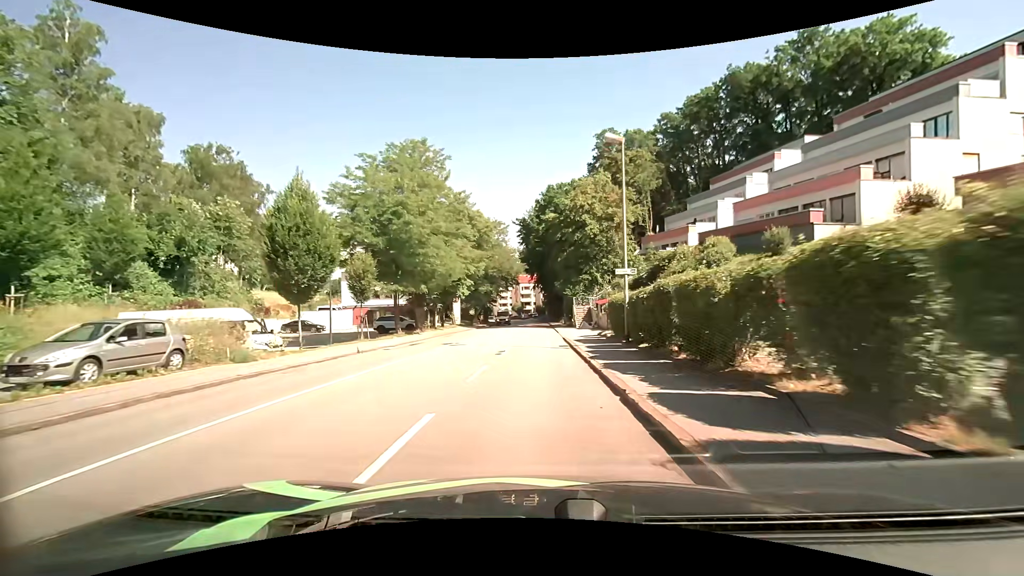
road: tertiary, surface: asphalt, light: Day
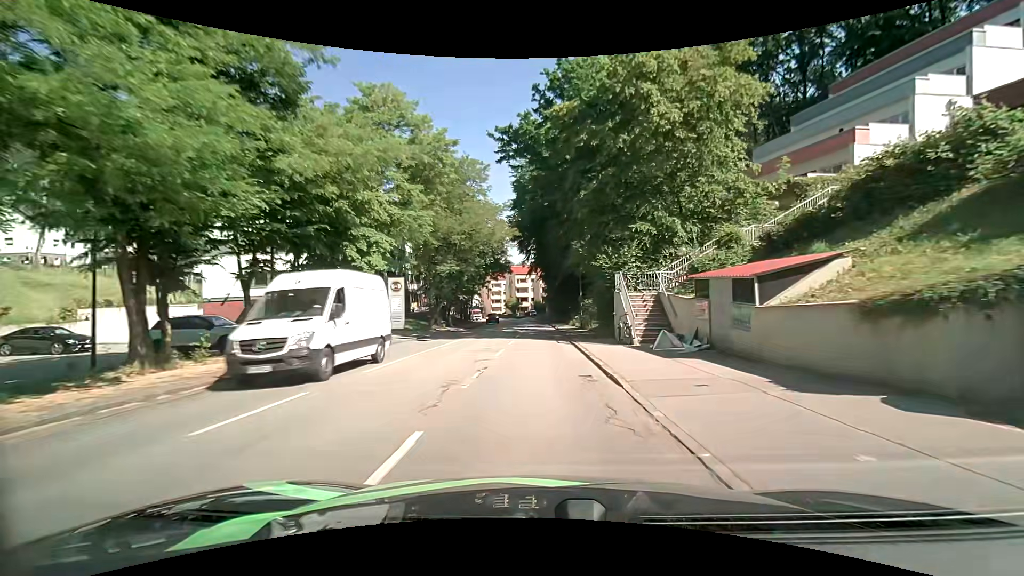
(-0.1, +28.8) m; -1°
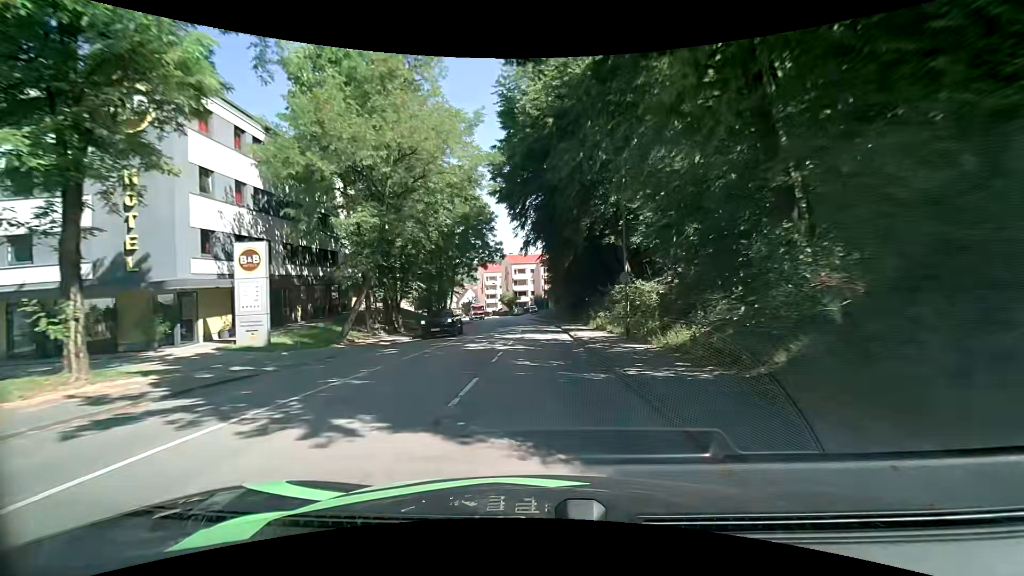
(+0.3, +21.0) m; +1°
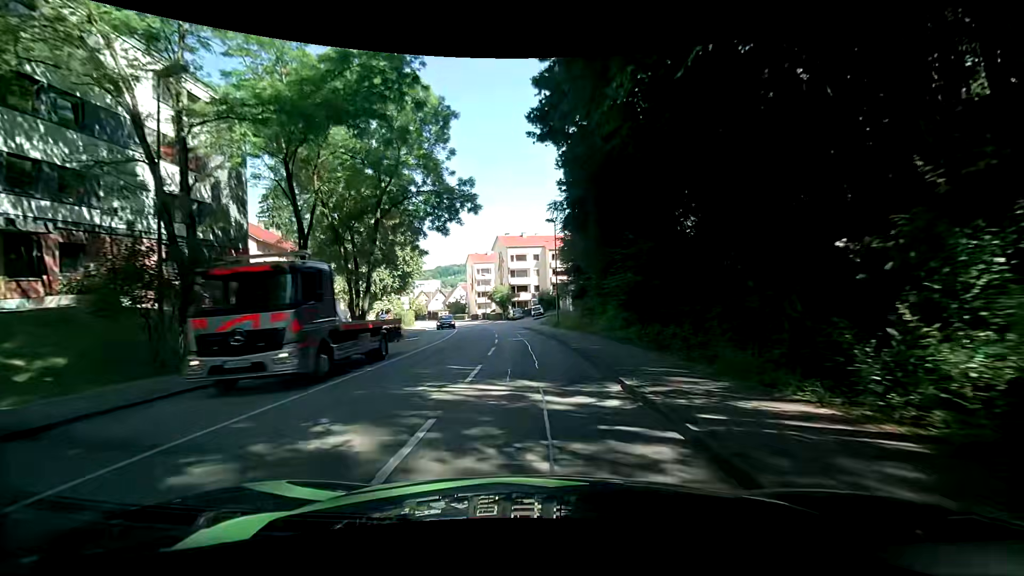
(-0.1, +34.0) m; -1°
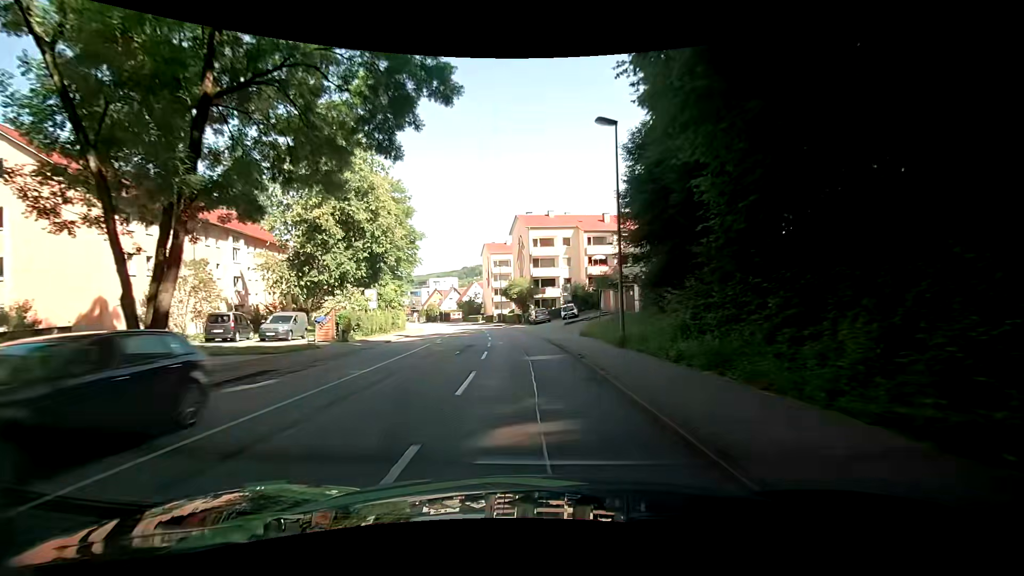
(-0.4, +19.9) m; -2°
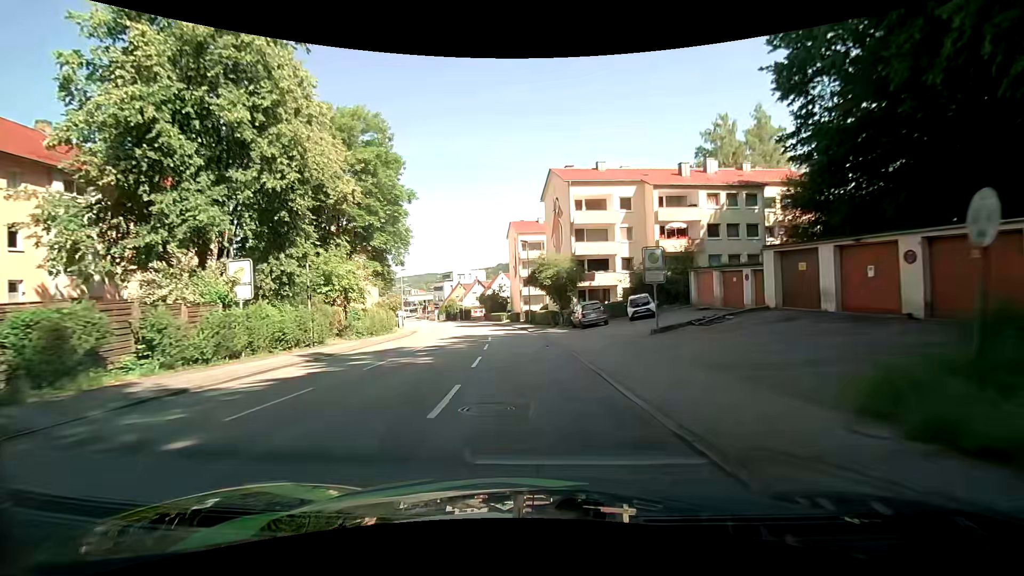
(-1.0, +20.9) m; -5°
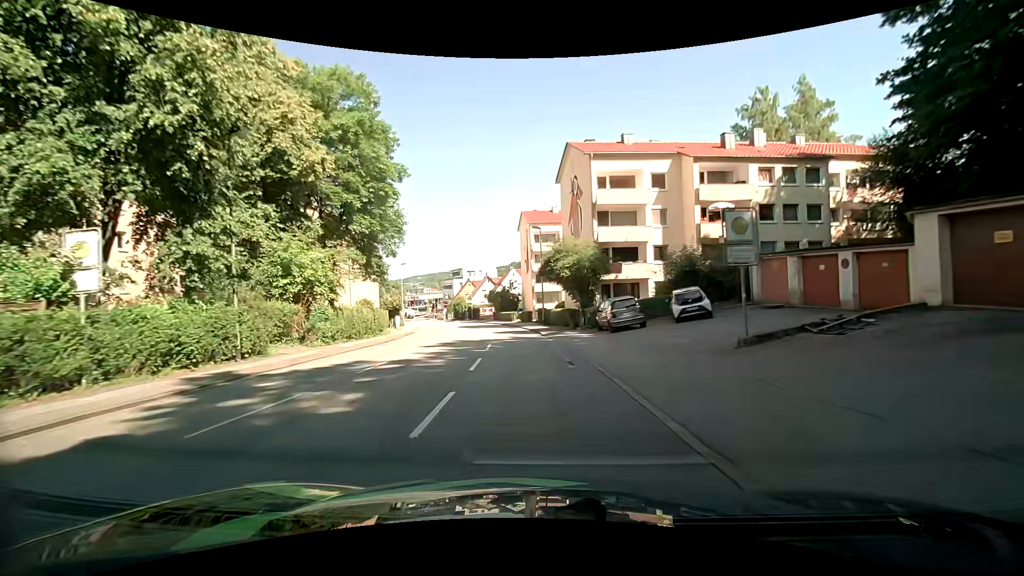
(0.0, +7.0) m; -1°
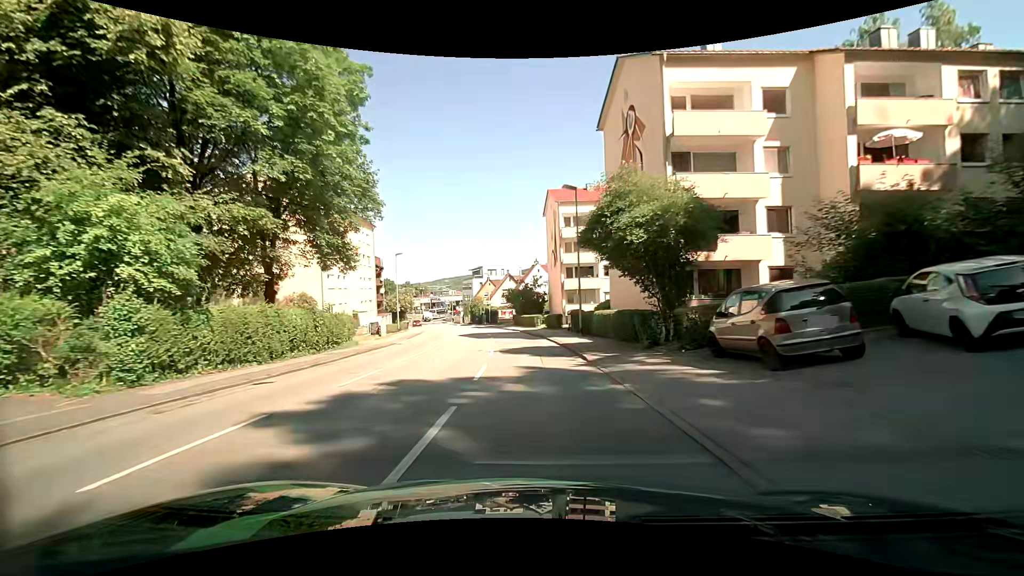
(-0.4, +13.9) m; -3°
(0, +10) (-1, +20) (-2, +30) (-3, +40) (-5, +50) (-7, +59) (-9, +69) (-12, +79) (-14, +89) (-18, +98) m
